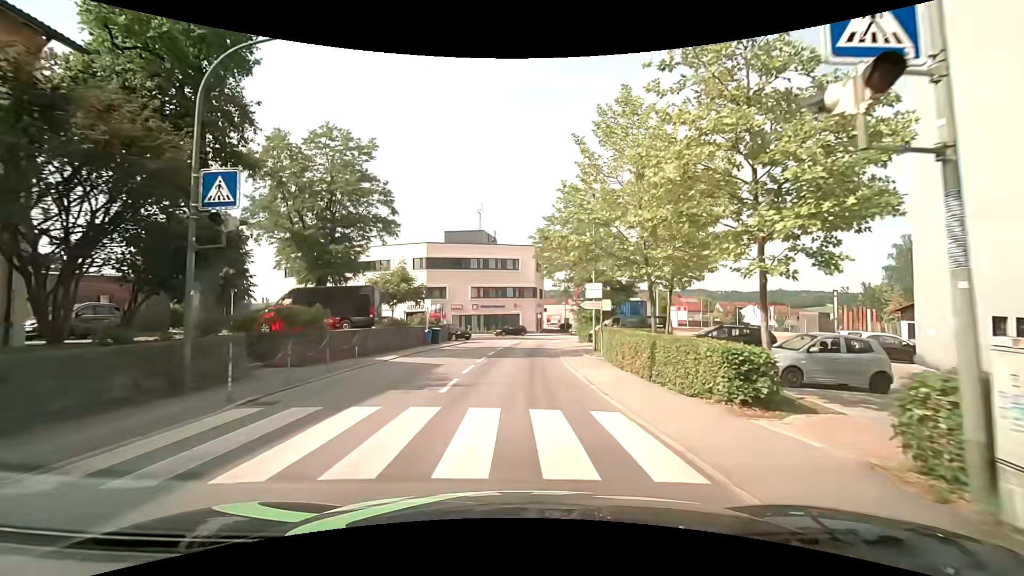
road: tertiary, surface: asphalt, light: Day
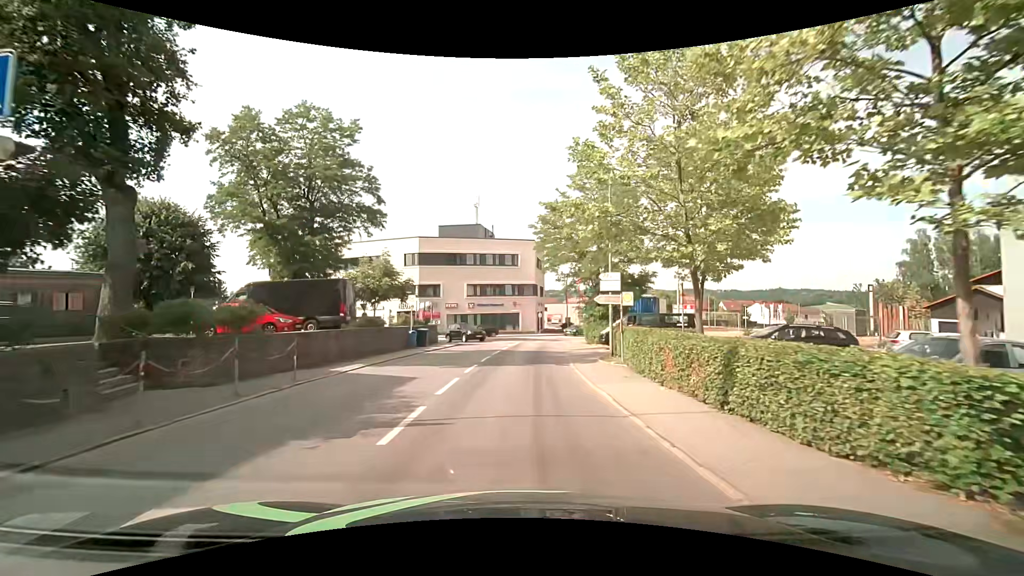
(0.0, +4.6) m; 0°
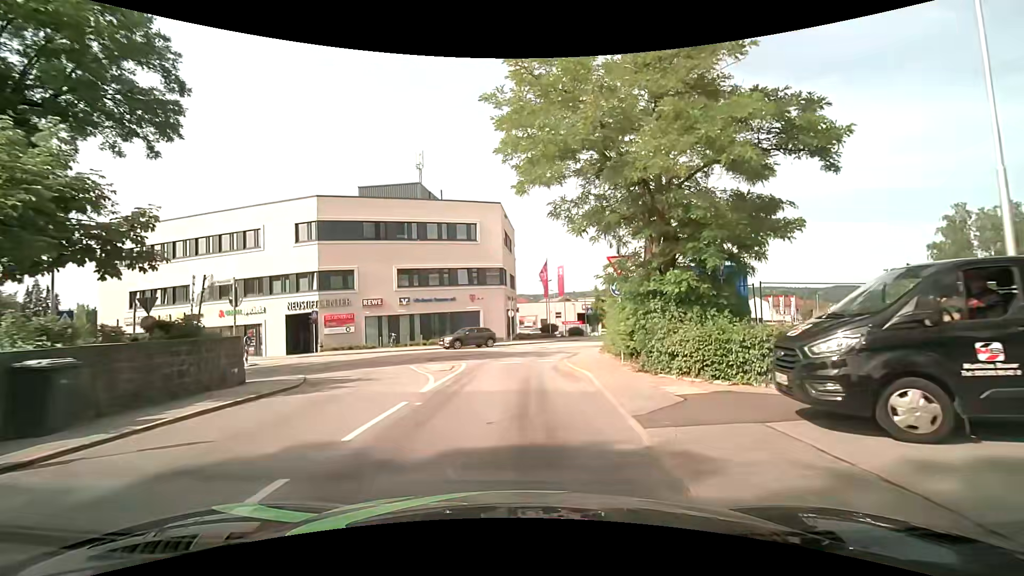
(+0.7, +22.1) m; +3°
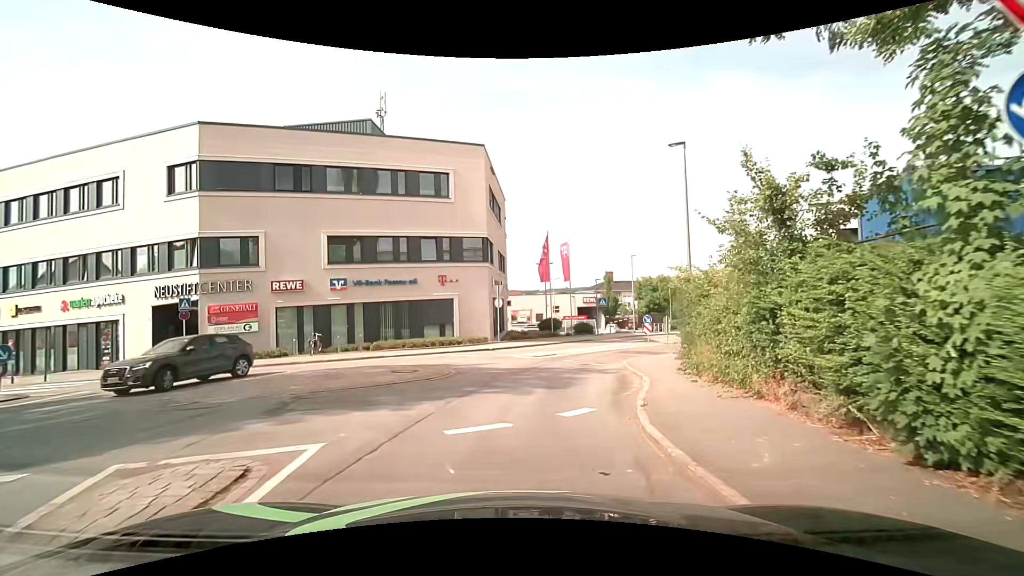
(+0.2, +13.5) m; +1°
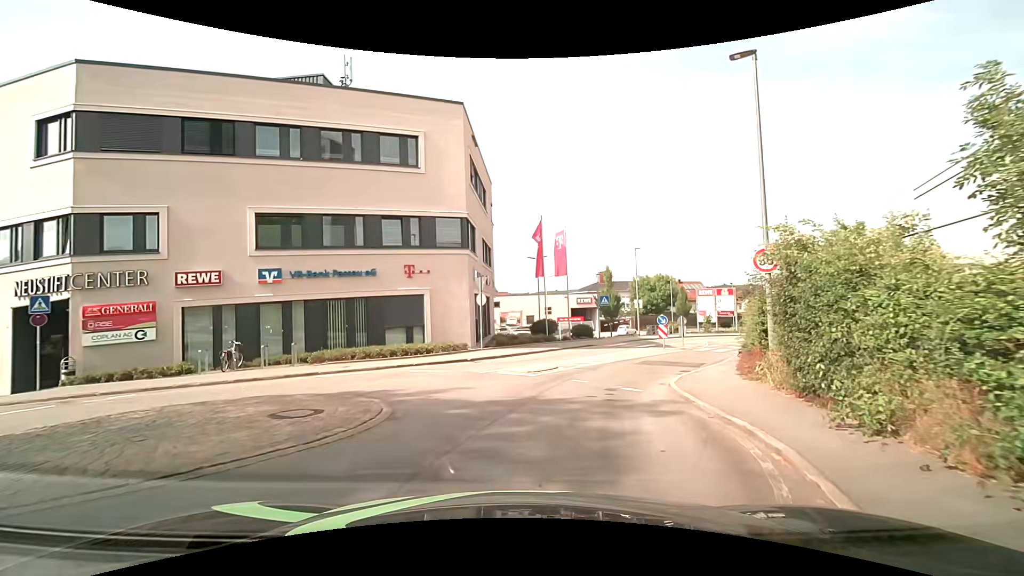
(+0.1, +6.4) m; +1°
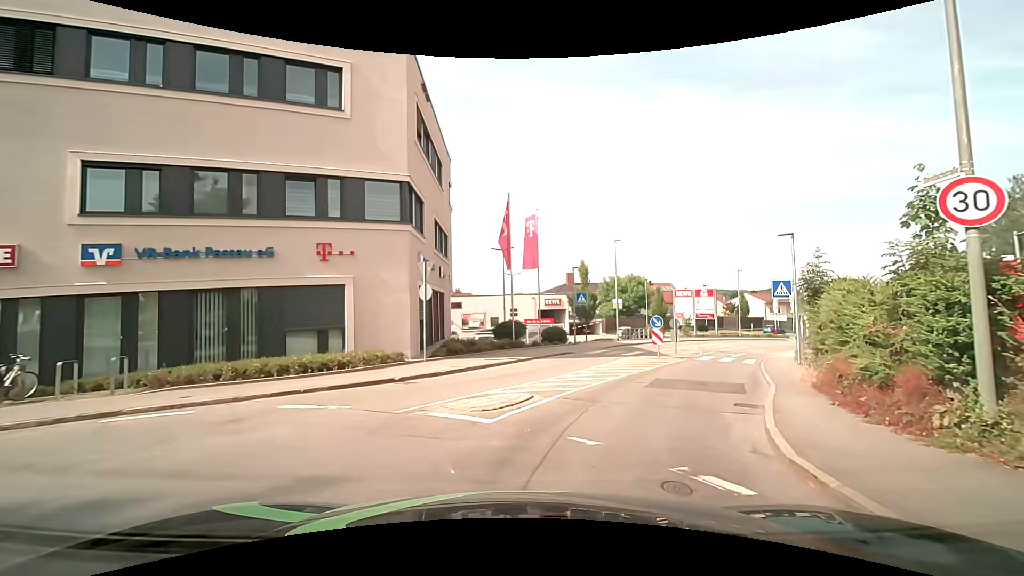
(+0.1, +6.4) m; +3°
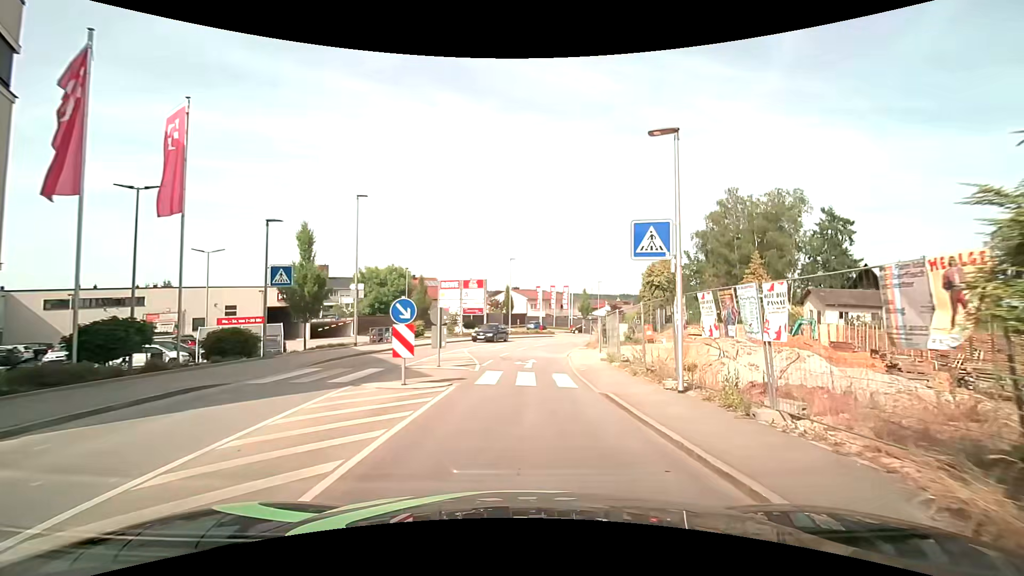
(+3.1, +13.2) m; +27°
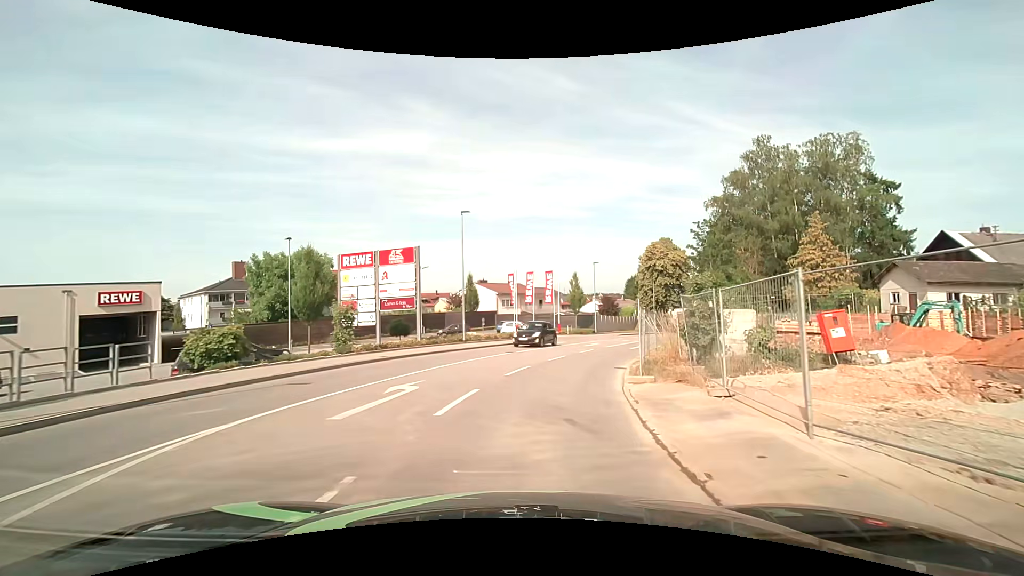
(+0.7, +22.5) m; +3°
(0, +10) (+2, +20) (+6, +29) (+9, +38) (+14, +48) (+18, +57) (+22, +66) (+26, +75) (+30, +84) (+35, +93) m
